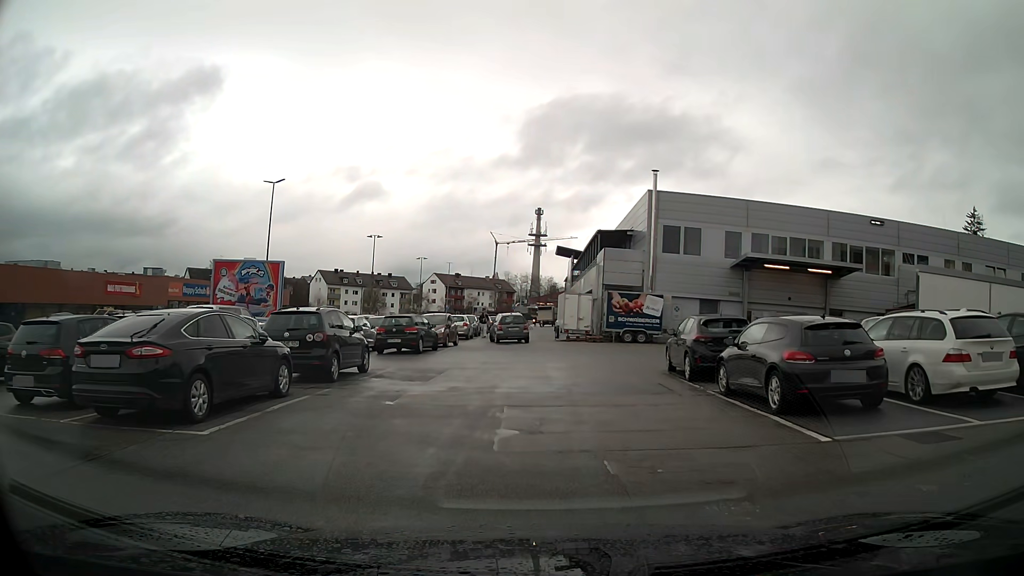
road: service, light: Day
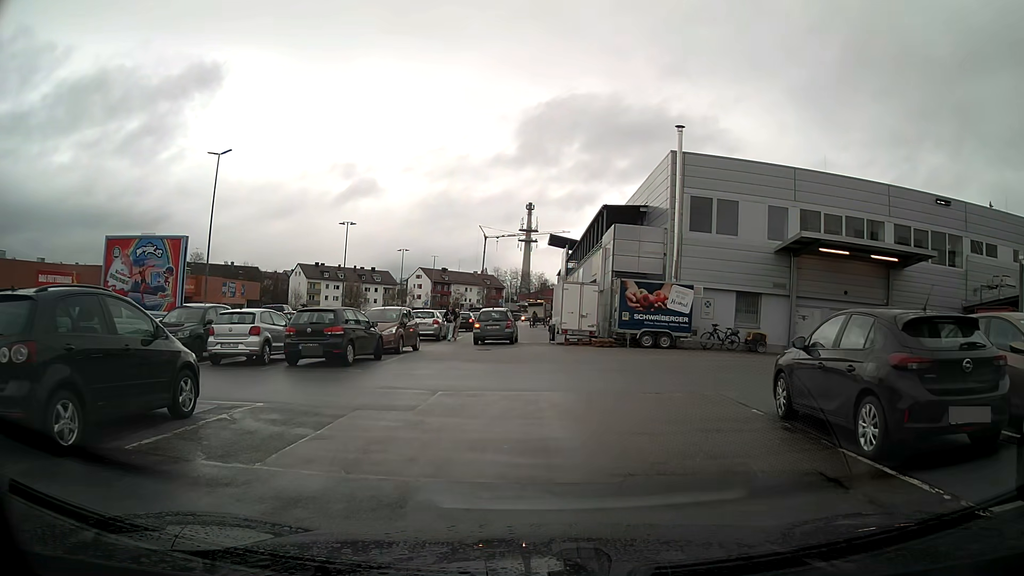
(0.0, +8.7) m; 0°
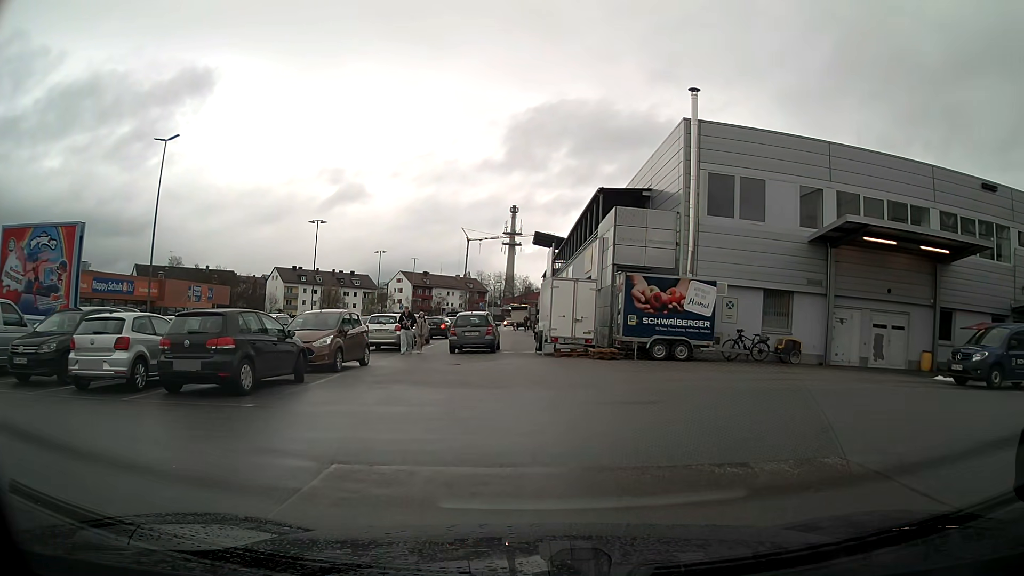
(+0.1, +5.5) m; +3°
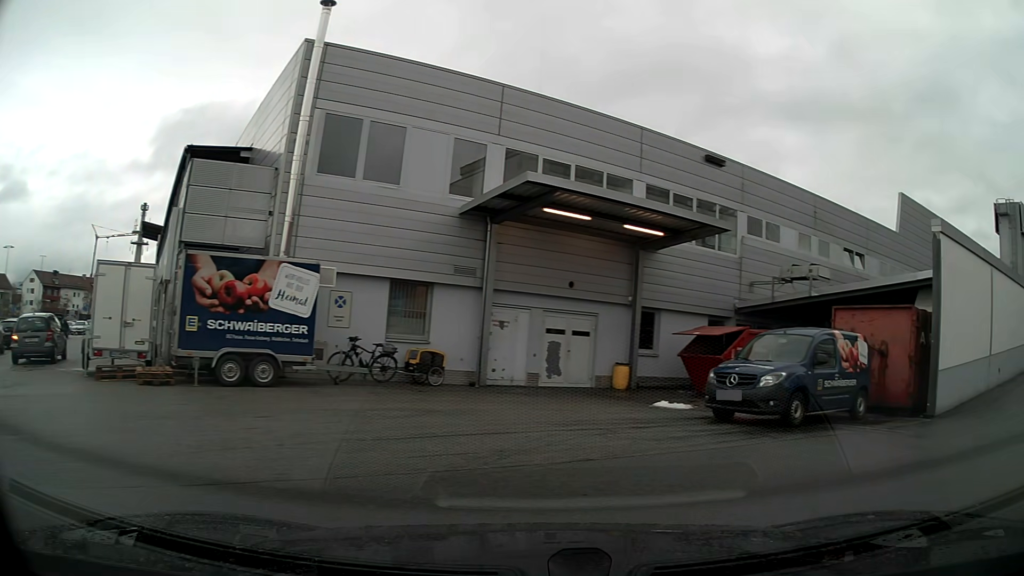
(+1.6, +7.2) m; +37°
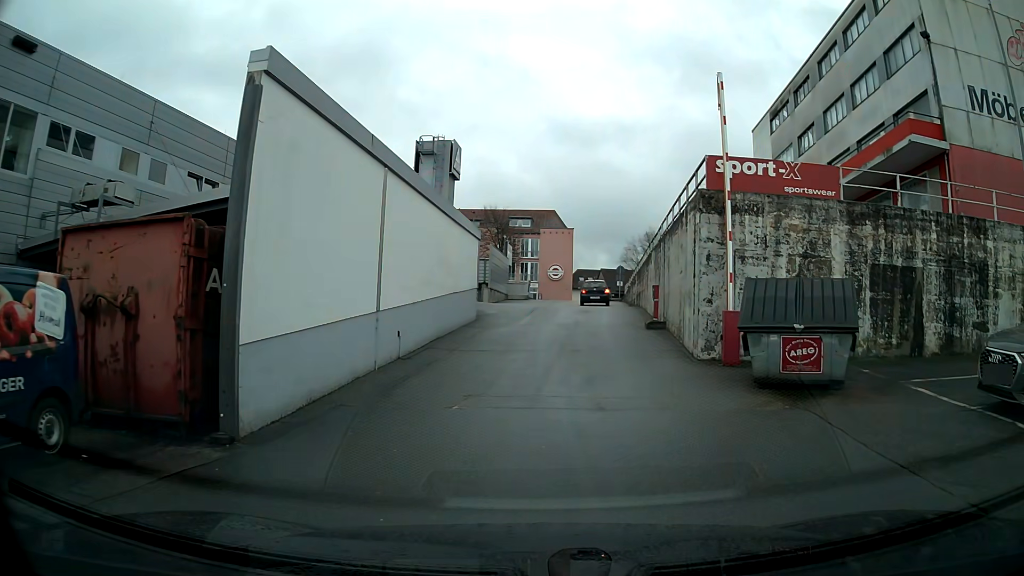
(+4.1, +7.2) m; +46°
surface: asphalt
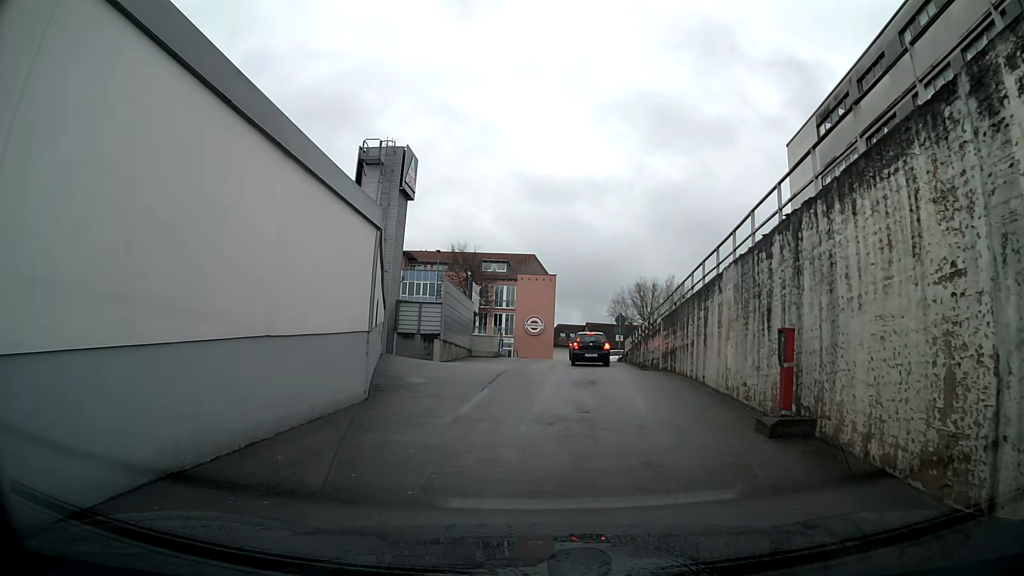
(+0.1, +12.0) m; +2°
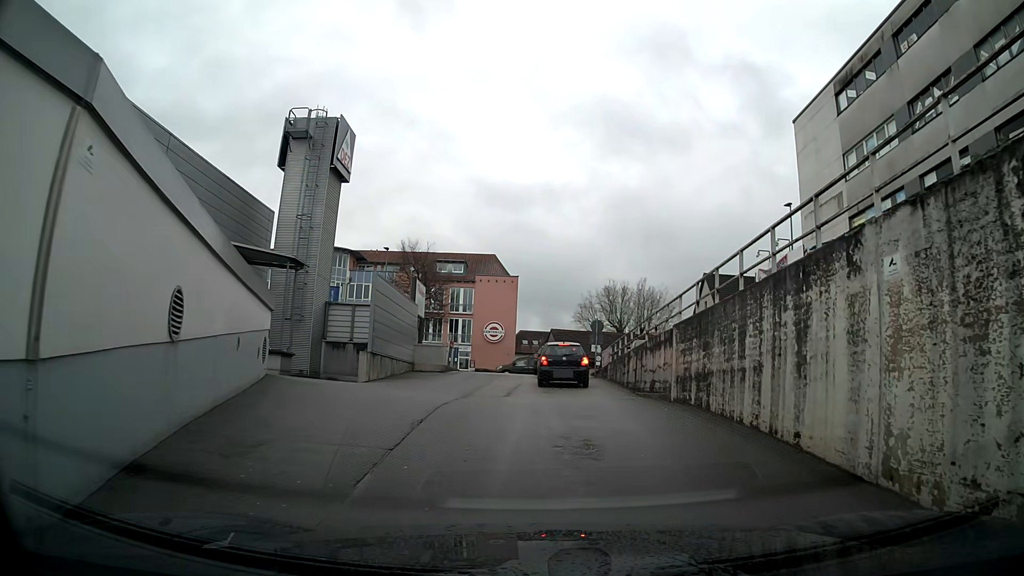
(+0.1, +6.8) m; +3°
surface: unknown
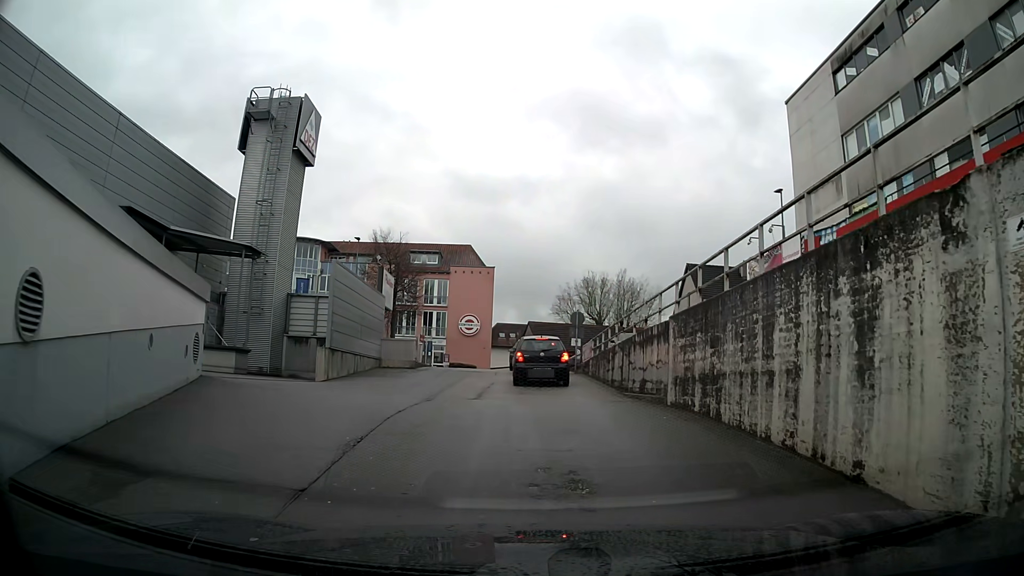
(0.0, +2.1) m; +2°
